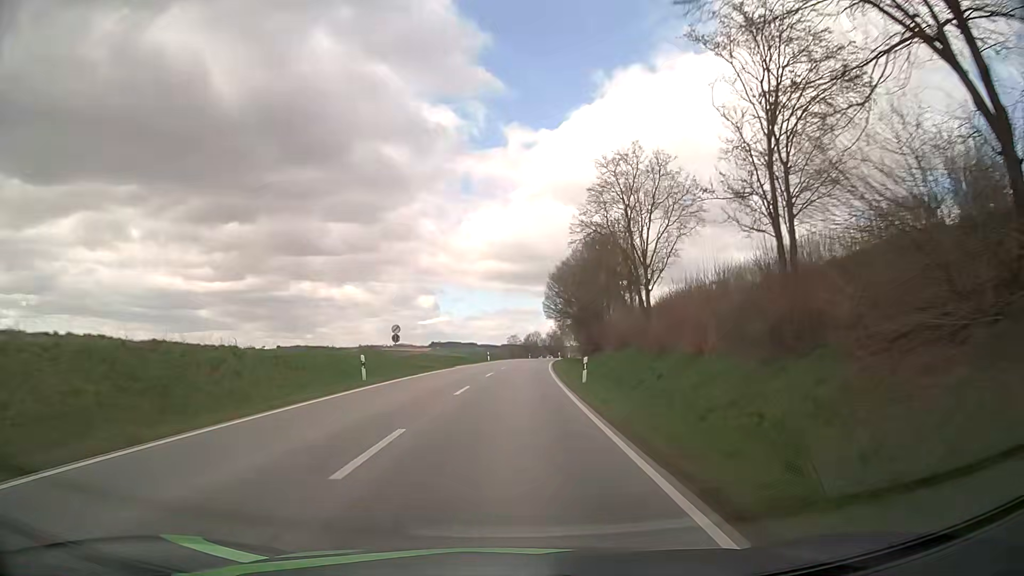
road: secondary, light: Day
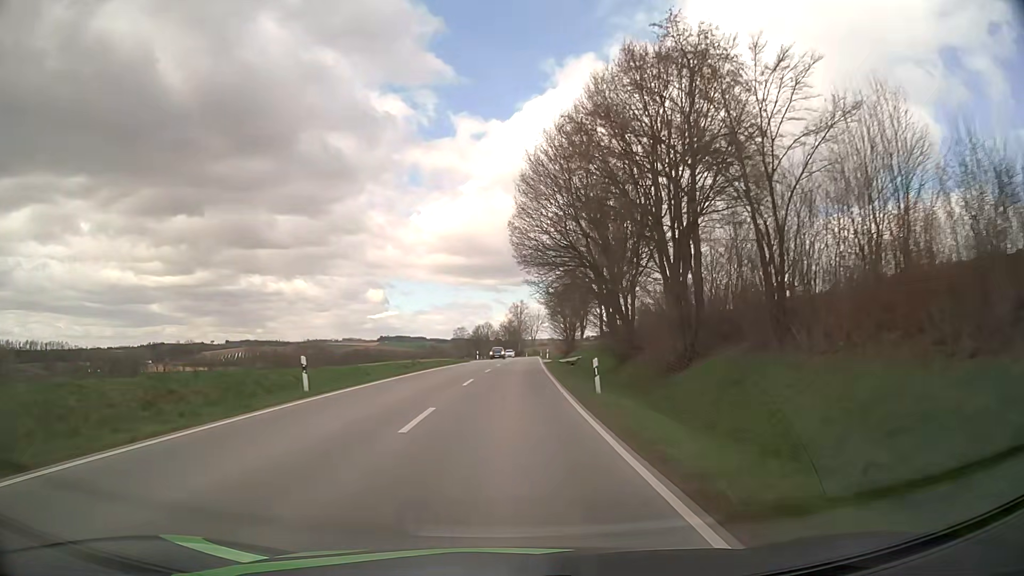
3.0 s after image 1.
(+2.1, +56.7) m; +4°
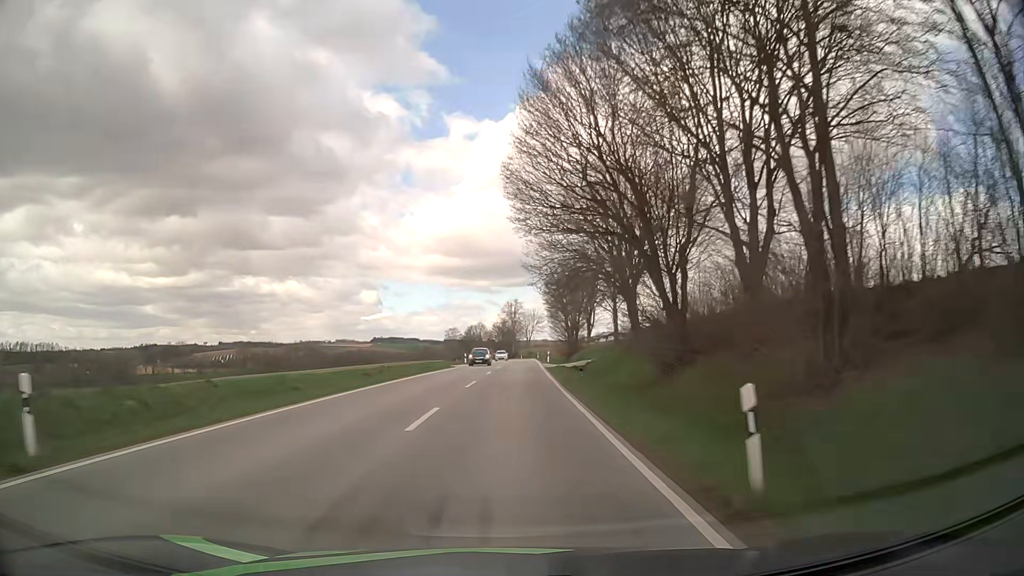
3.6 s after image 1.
(+0.1, +11.6) m; +1°
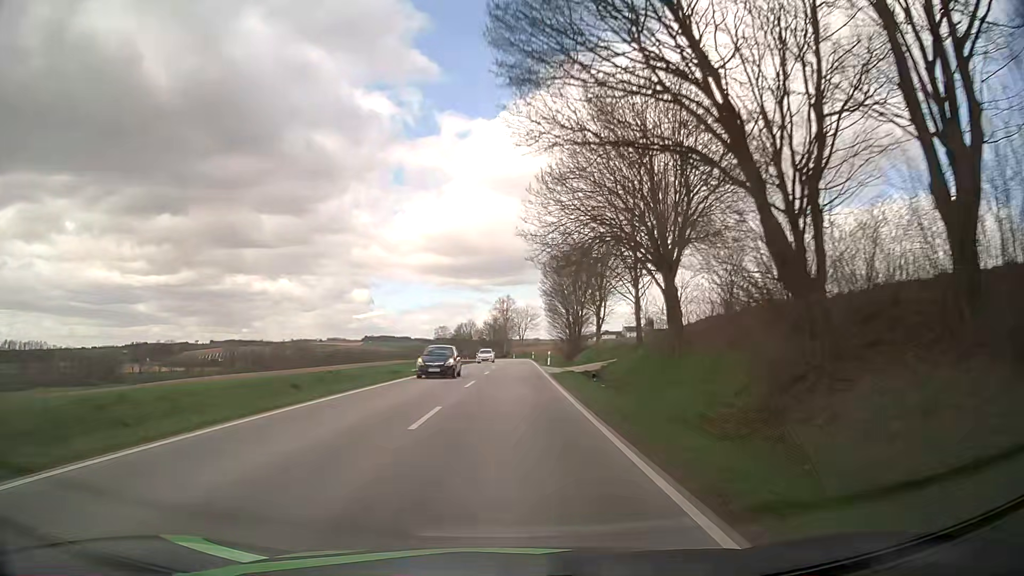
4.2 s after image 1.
(+0.1, +11.7) m; +1°
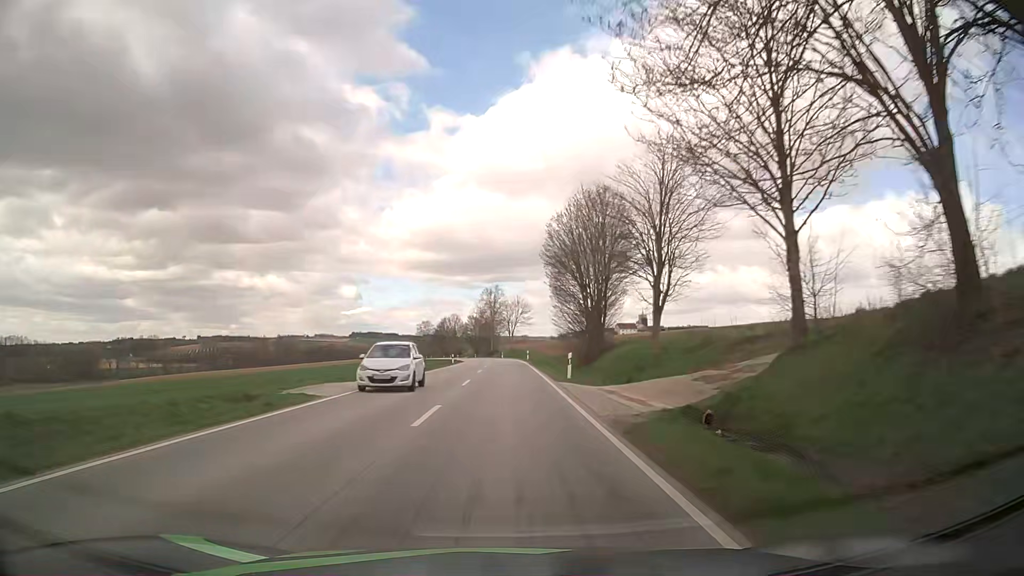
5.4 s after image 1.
(+0.3, +23.7) m; +1°
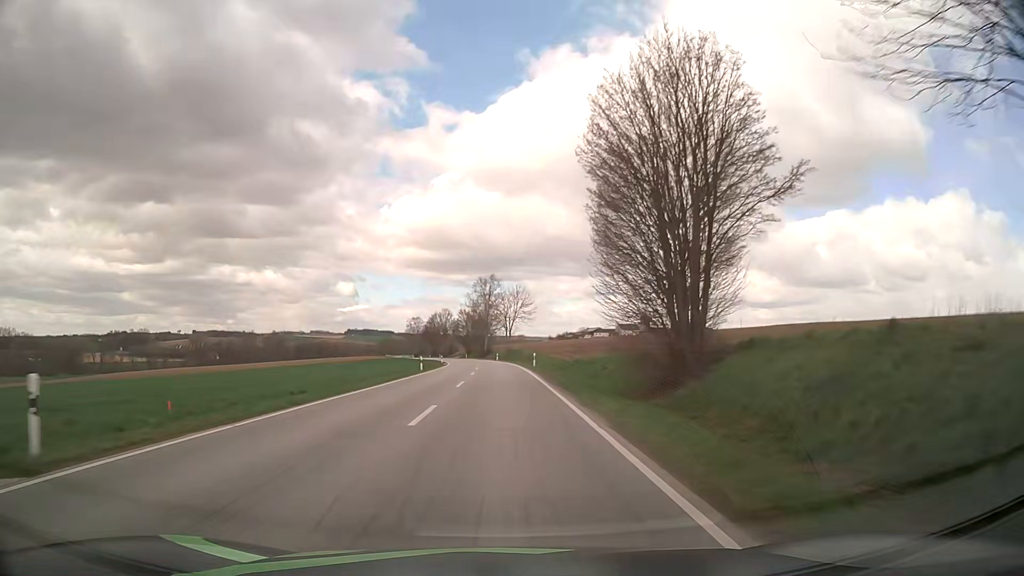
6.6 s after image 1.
(0.0, +24.1) m; 0°
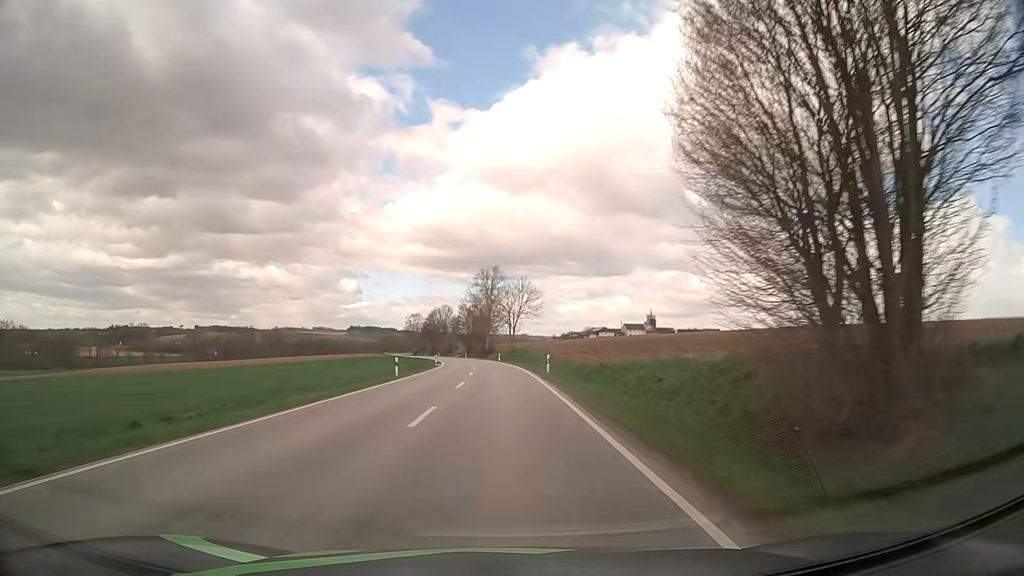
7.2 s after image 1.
(0.0, +12.1) m; 0°
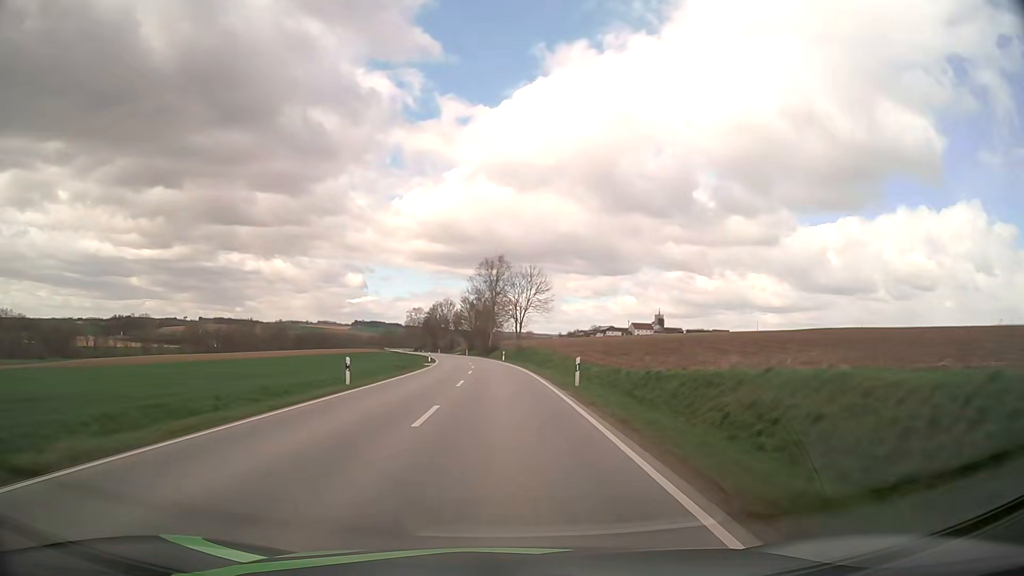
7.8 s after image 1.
(-0.1, +12.2) m; -1°
(0, +10) (0, +20) (0, +30) (0, +40) (-1, +50) (-1, +60) (-2, +70) (-3, +80) (-4, +90) (-5, +100) m
